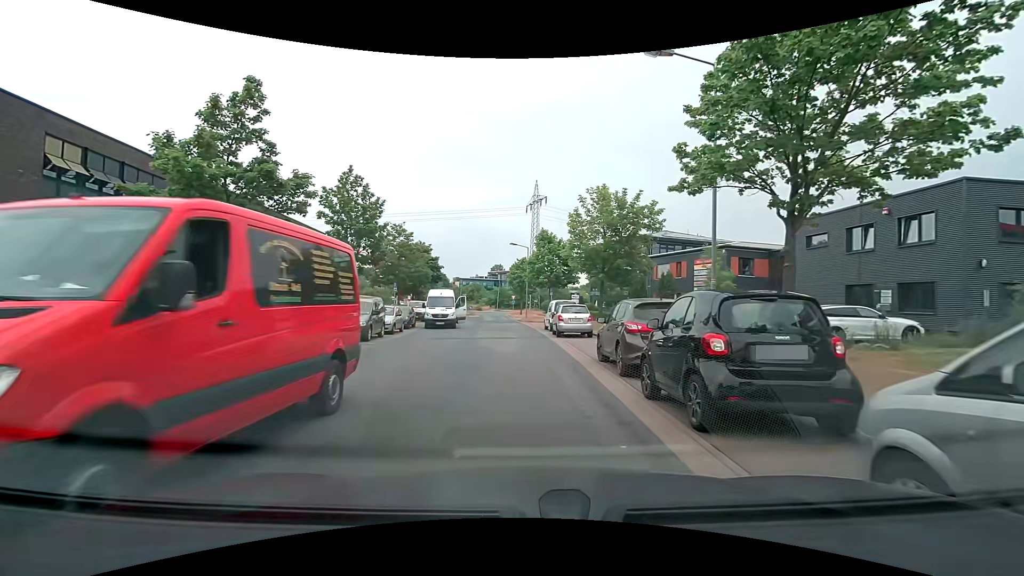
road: residential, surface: asphalt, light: Day
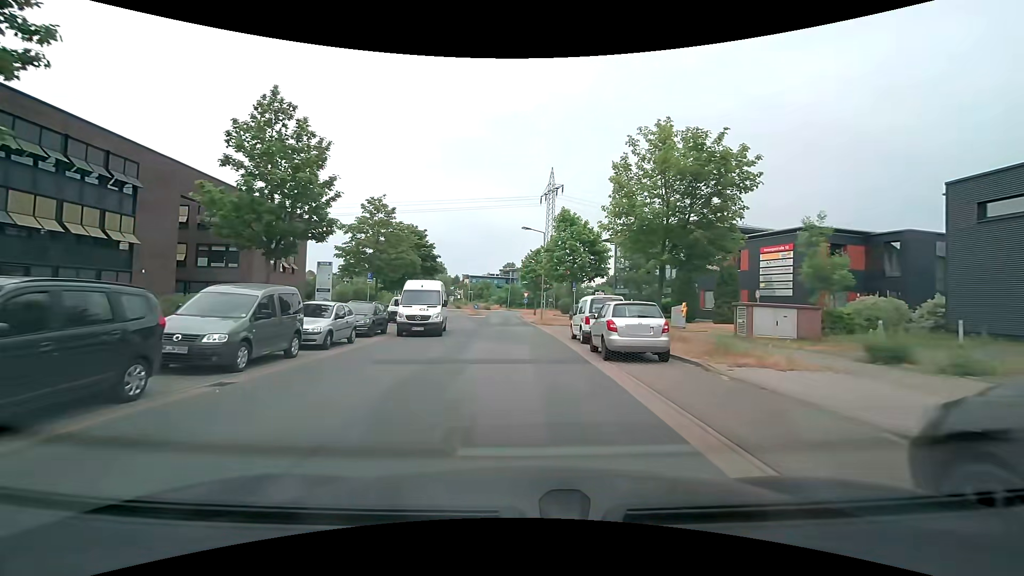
(-0.1, +10.2) m; -1°
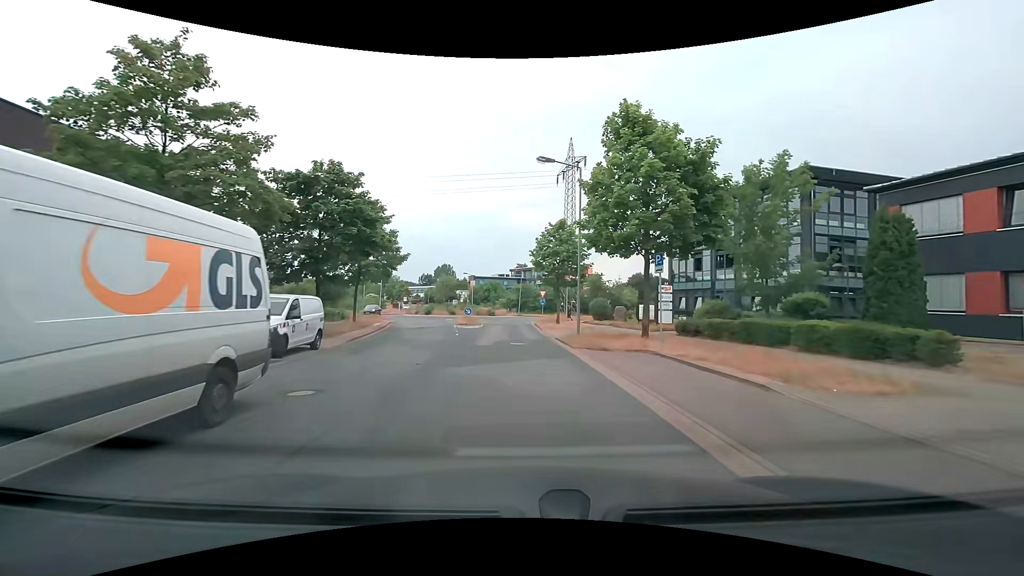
(-0.2, +20.7) m; -1°
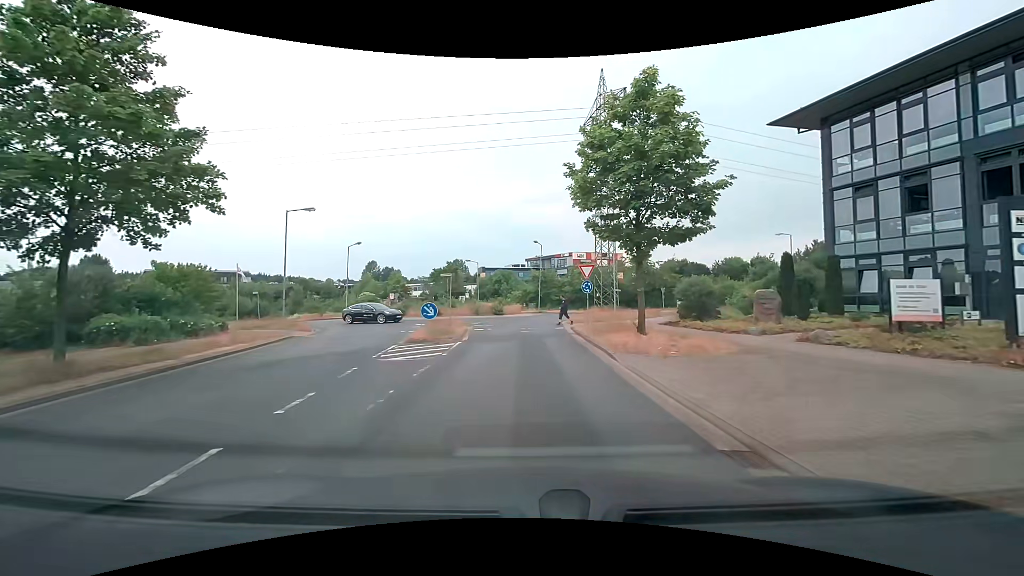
(-0.4, +22.1) m; -1°
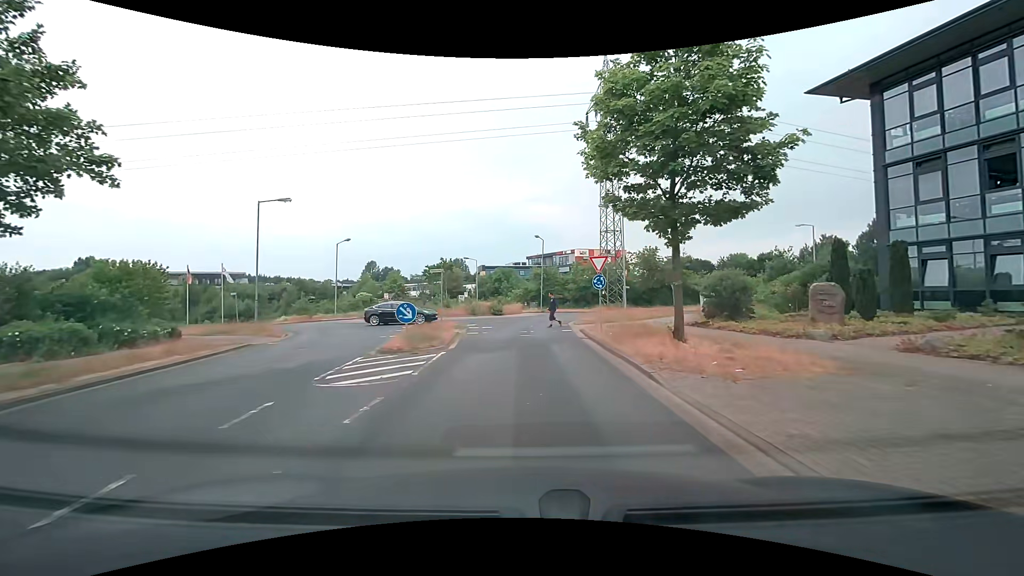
(0.0, +3.6) m; 0°
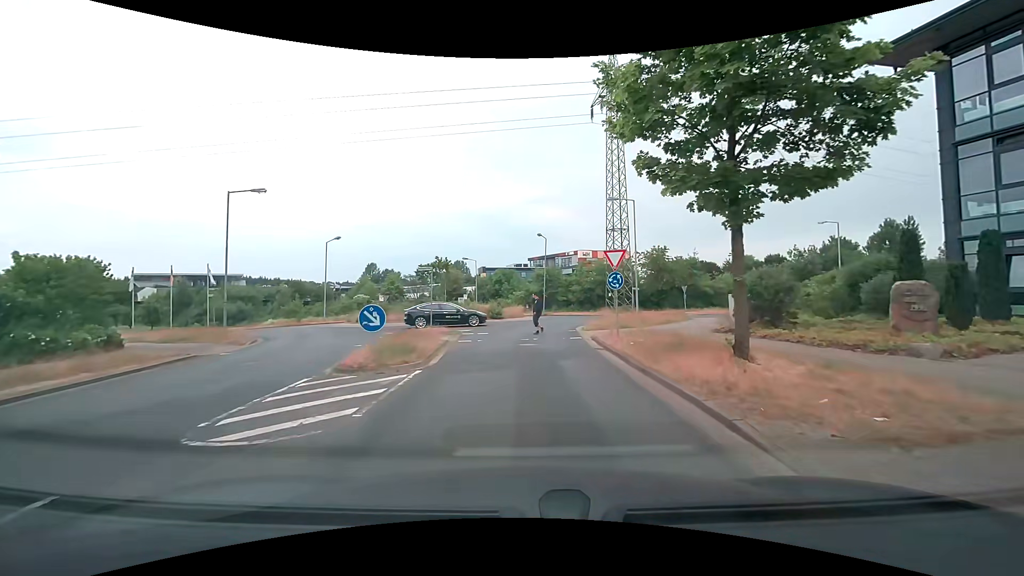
(0.0, +3.3) m; -1°
(0, +10) (0, +20) (+1, +30) (+5, +39) (+3, +49) (-5, +54) (-15, +51) (-22, +45) (-32, +42) (-42, +40) m
